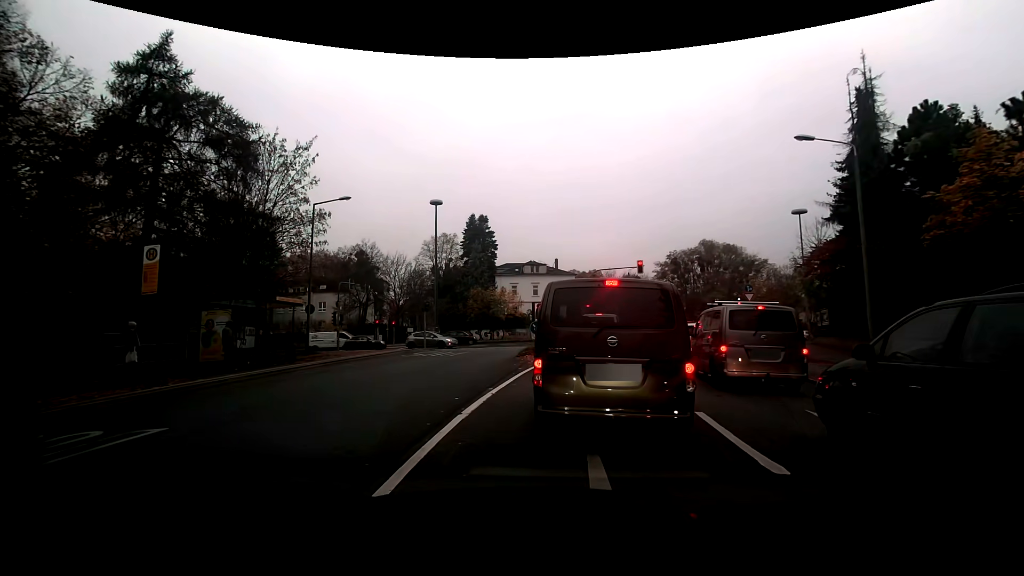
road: tertiary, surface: asphalt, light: Day
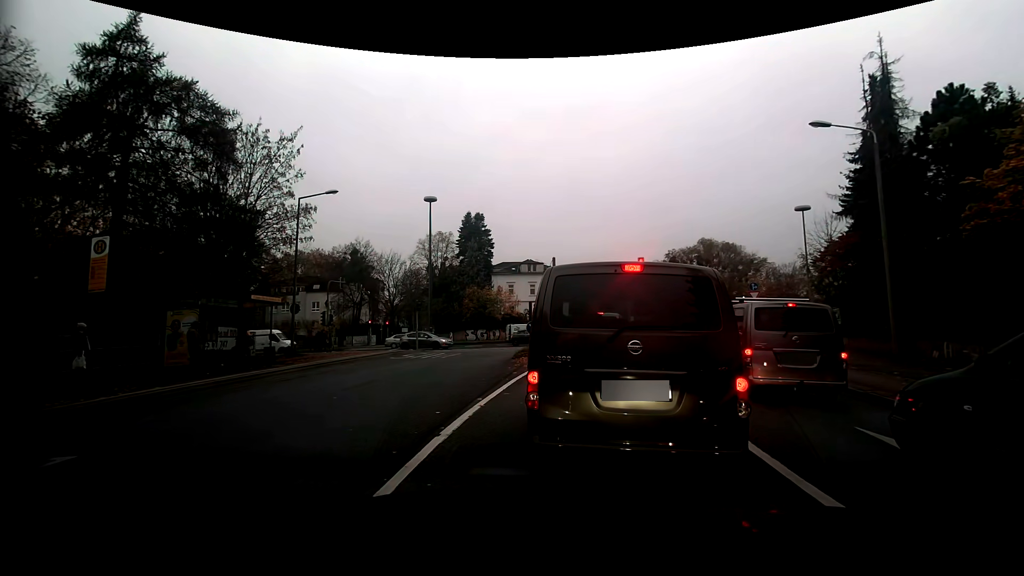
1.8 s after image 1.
(0.0, +1.2) m; 0°
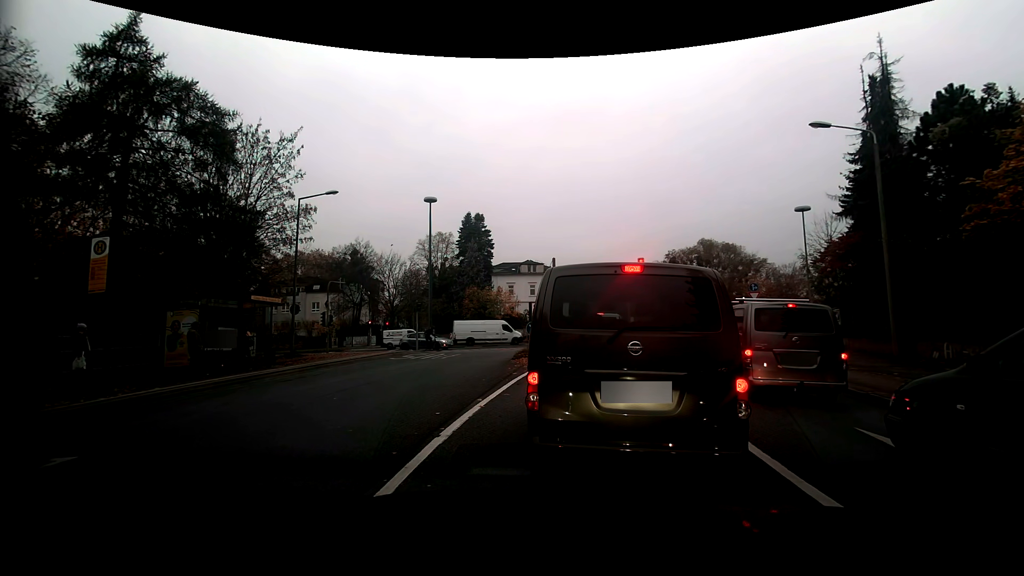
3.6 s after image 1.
(0.0, +0.1) m; 0°
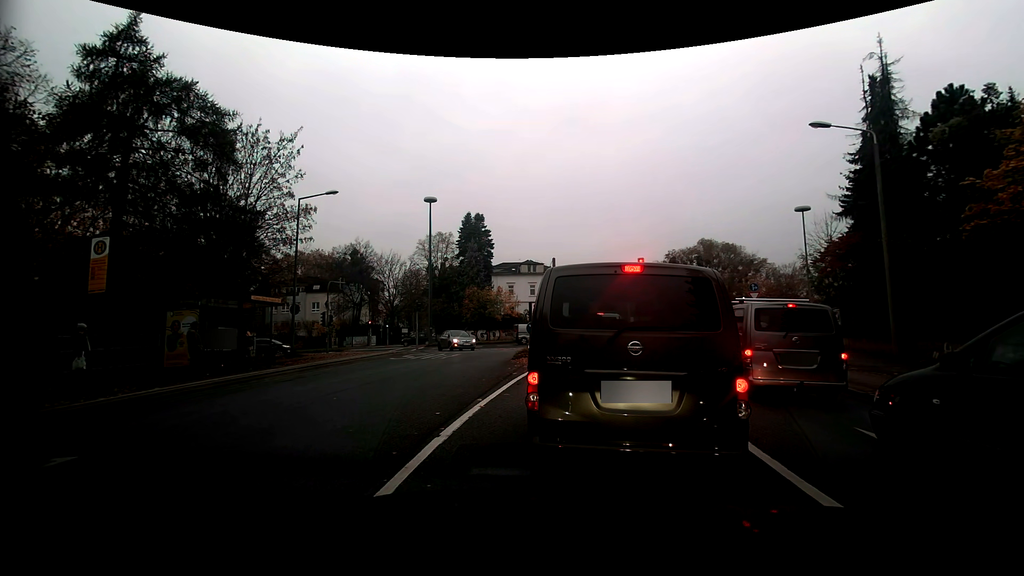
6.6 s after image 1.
(0.0, 0.0) m; 0°
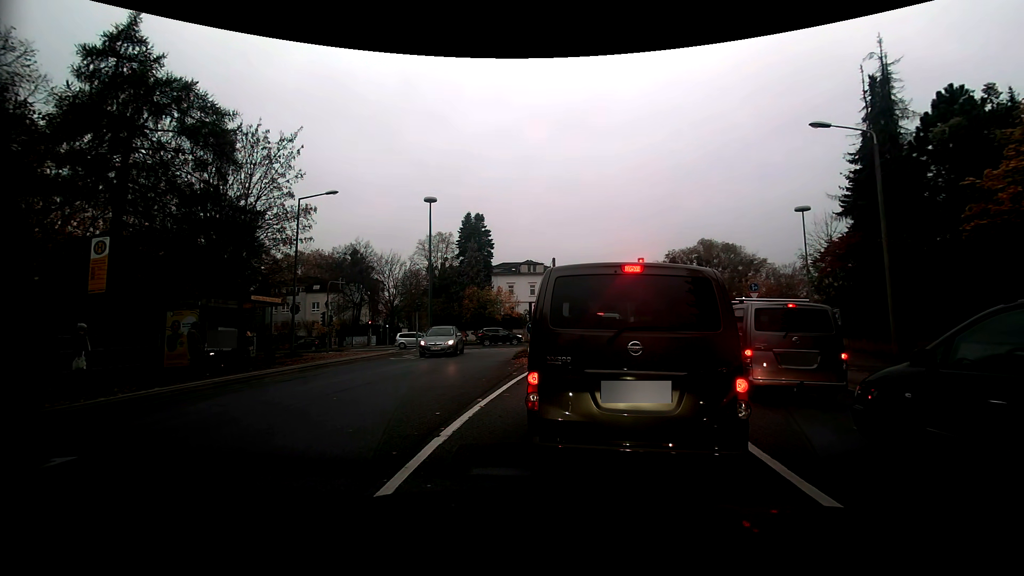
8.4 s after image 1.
(0.0, 0.0) m; 0°
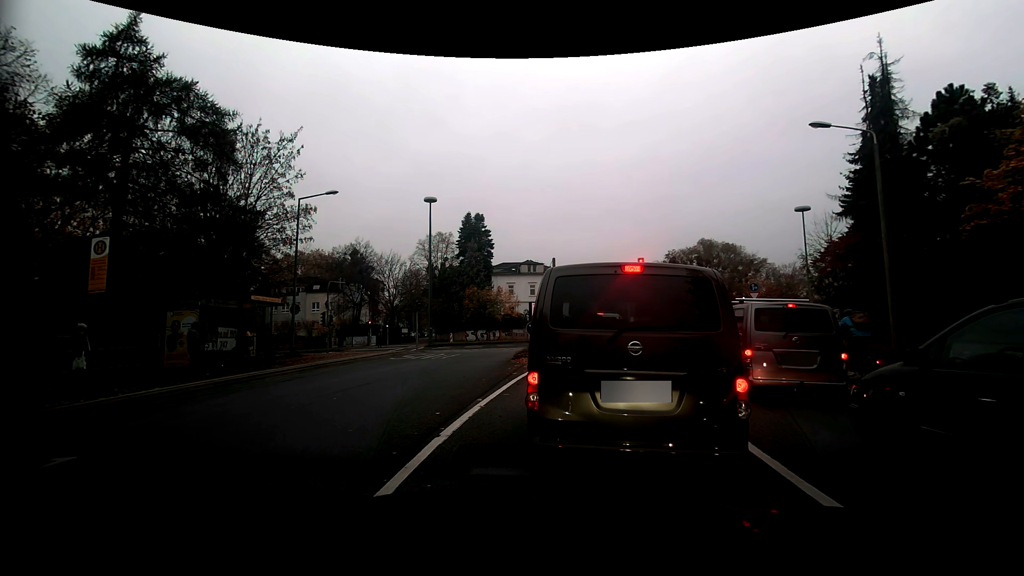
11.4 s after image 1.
(0.0, 0.0) m; 0°
